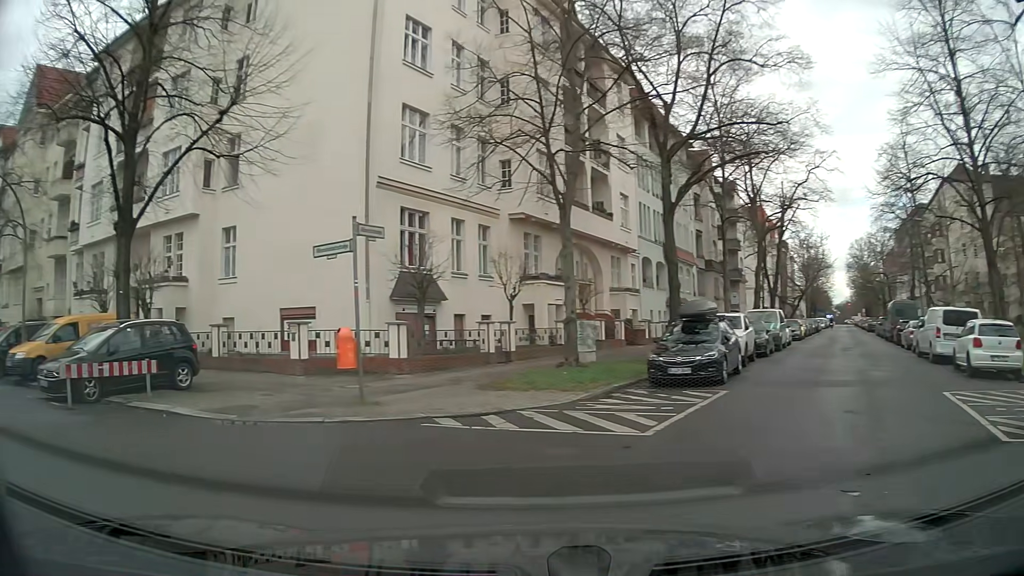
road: residential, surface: asphalt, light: Day
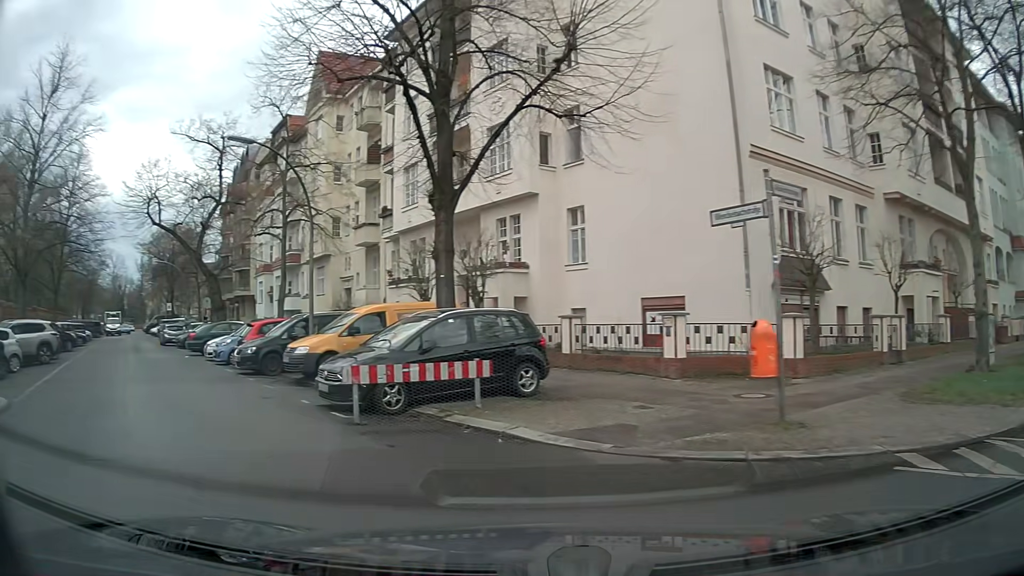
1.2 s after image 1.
(-0.9, +3.4) m; -29°
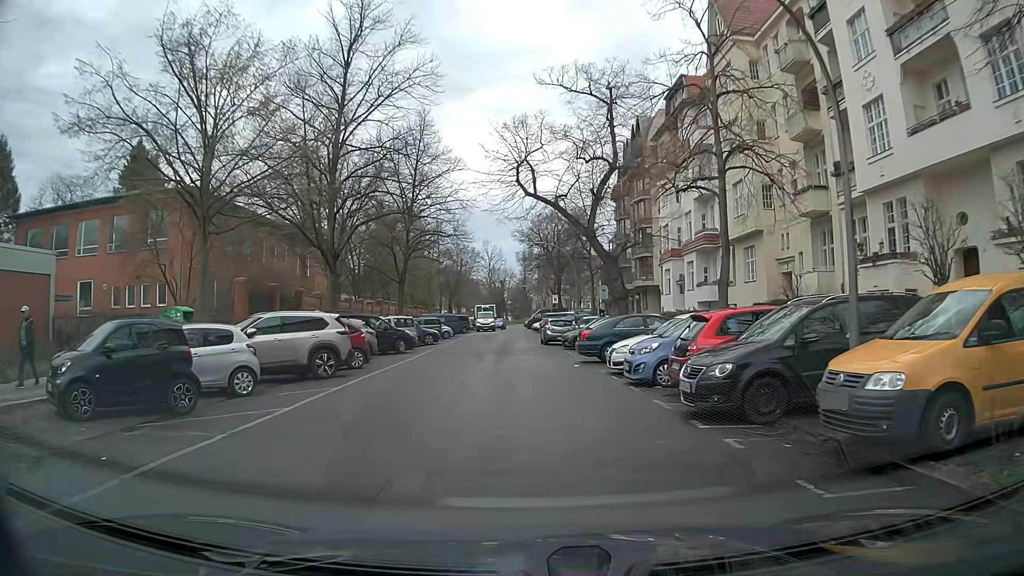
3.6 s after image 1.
(-3.9, +9.3) m; -33°
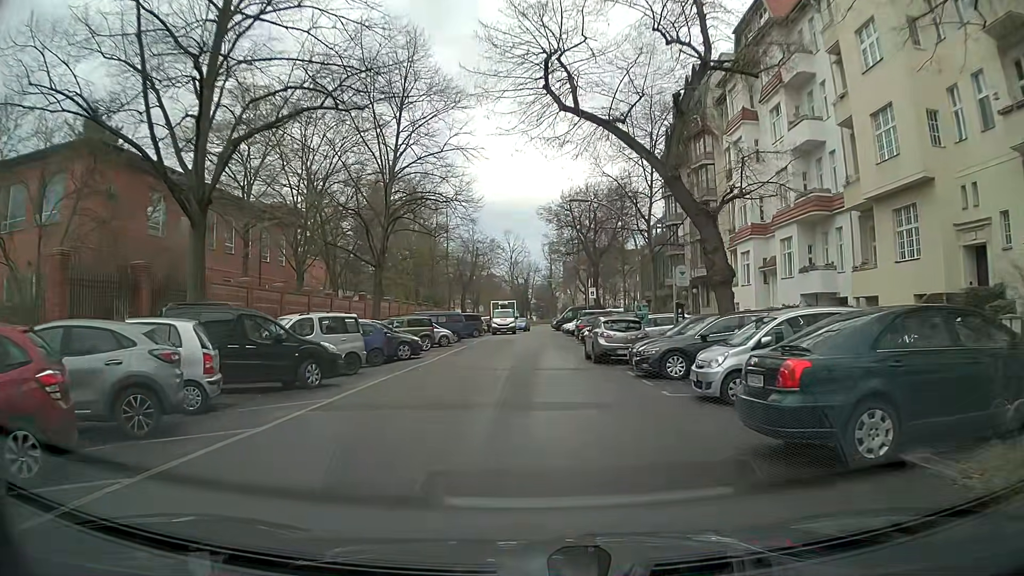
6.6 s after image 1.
(-0.4, +15.3) m; -4°
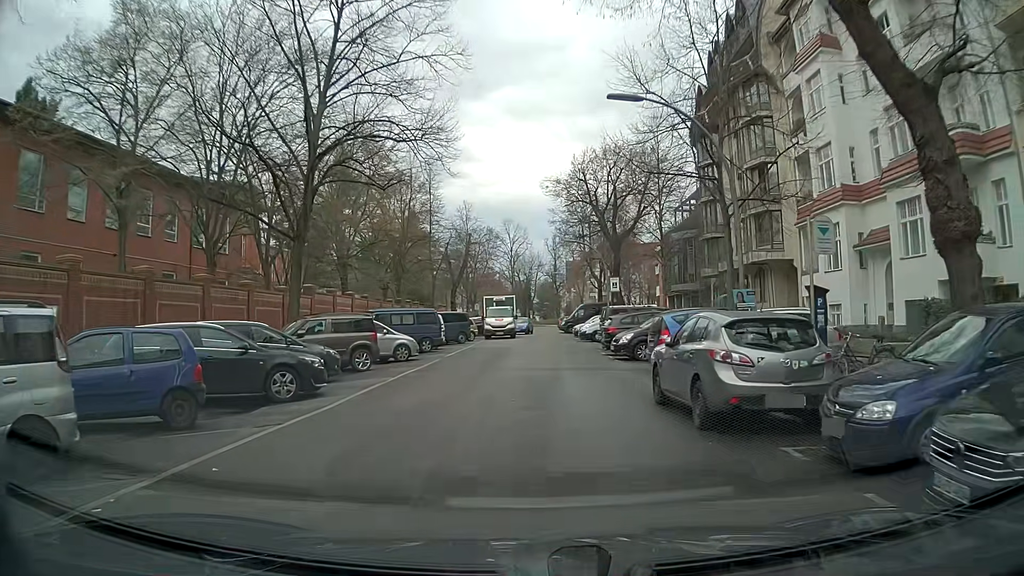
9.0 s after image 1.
(+0.3, +12.8) m; +2°
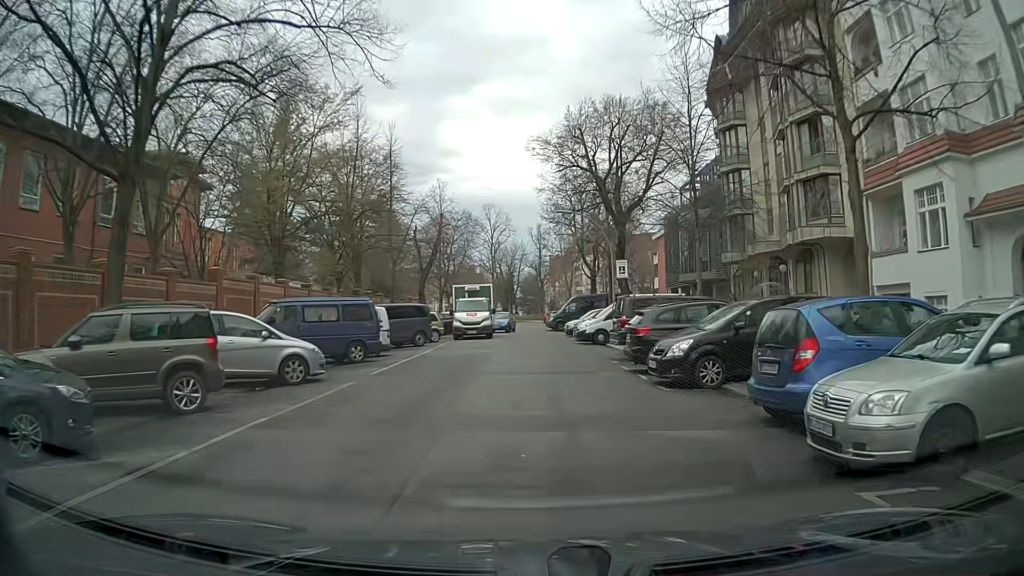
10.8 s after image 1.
(0.0, +9.8) m; +2°
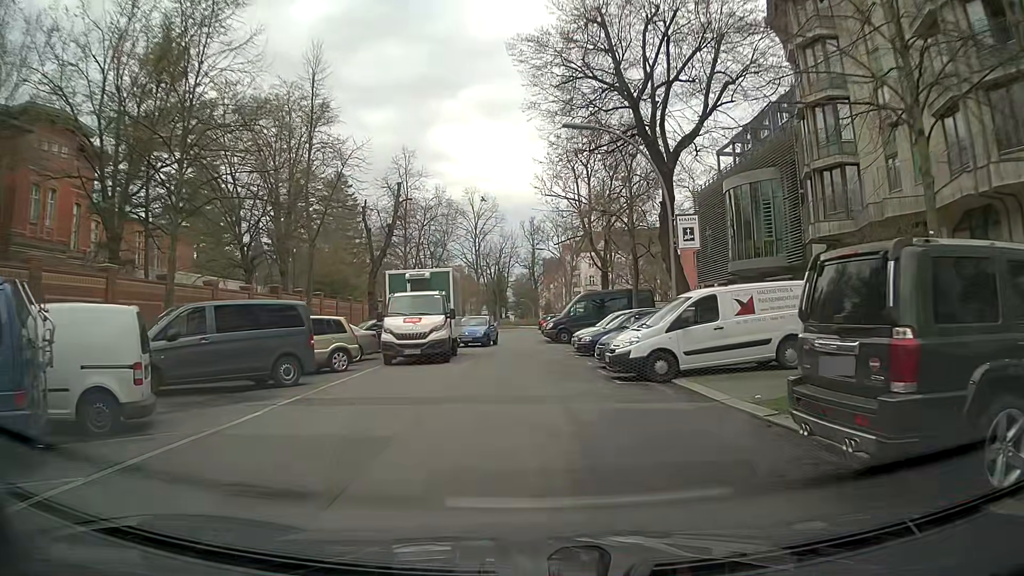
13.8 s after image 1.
(-0.1, +15.2) m; -1°
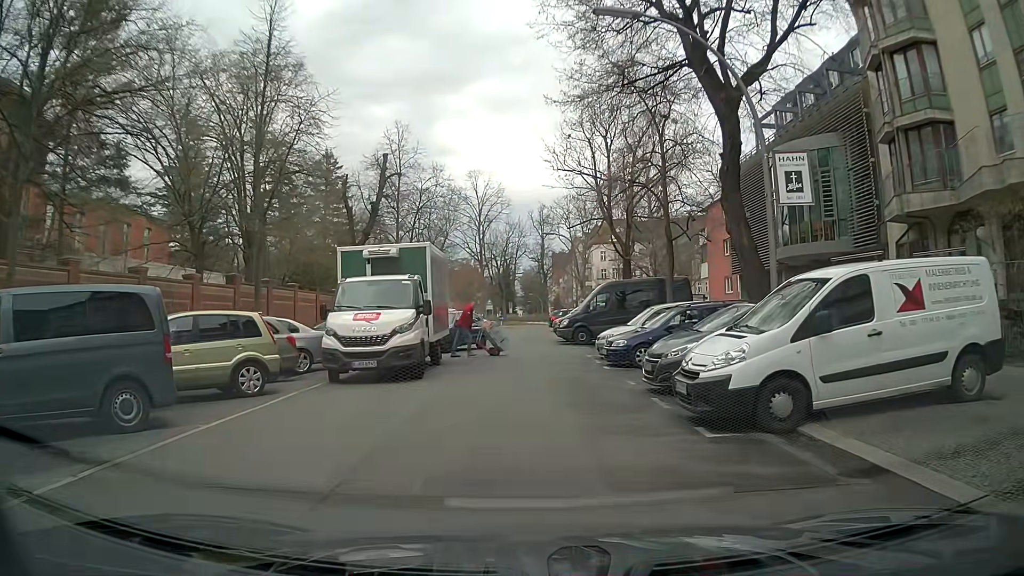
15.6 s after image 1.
(0.0, +6.3) m; -1°
